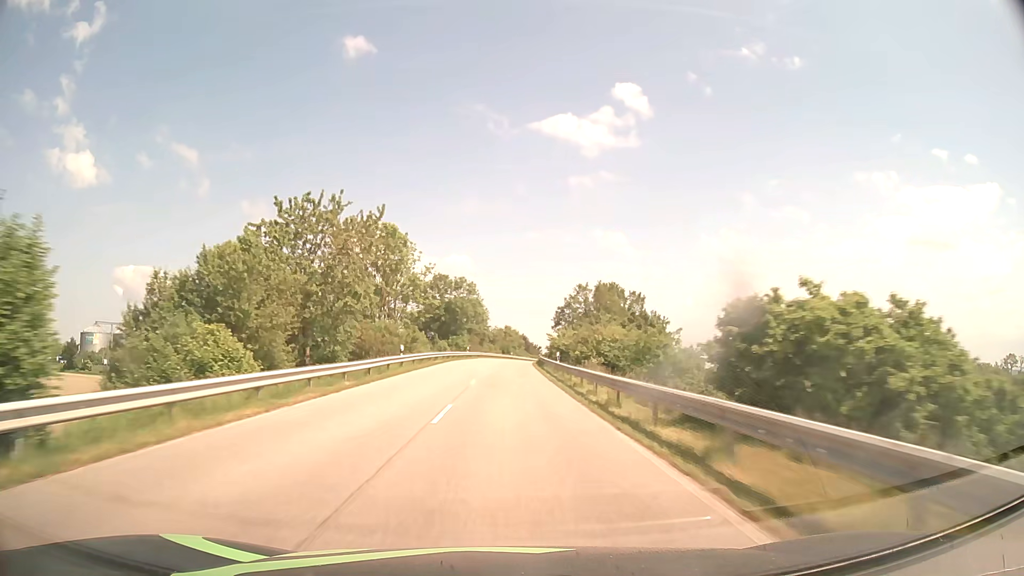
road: secondary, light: Day
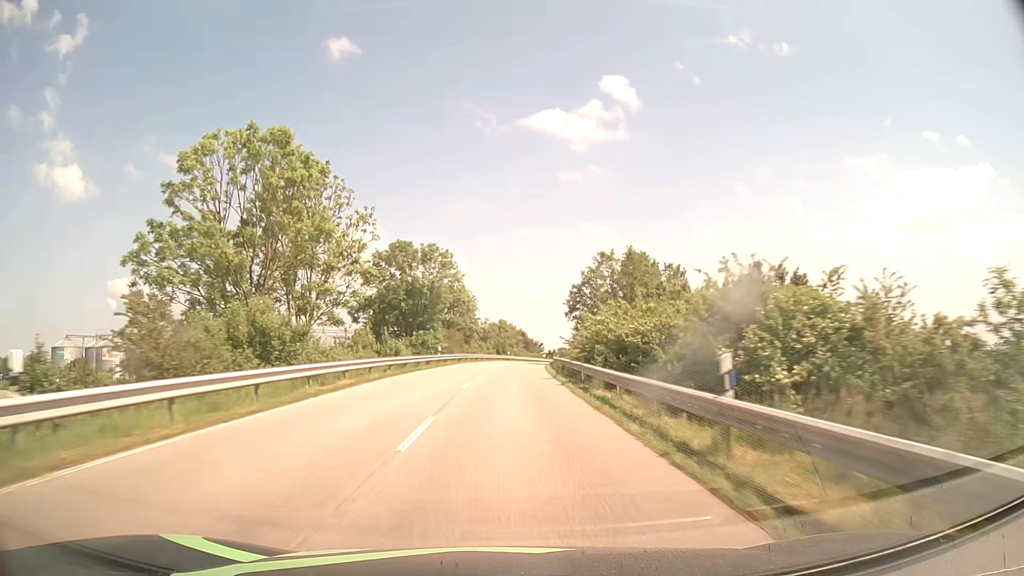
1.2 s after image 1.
(+0.2, +28.1) m; +1°
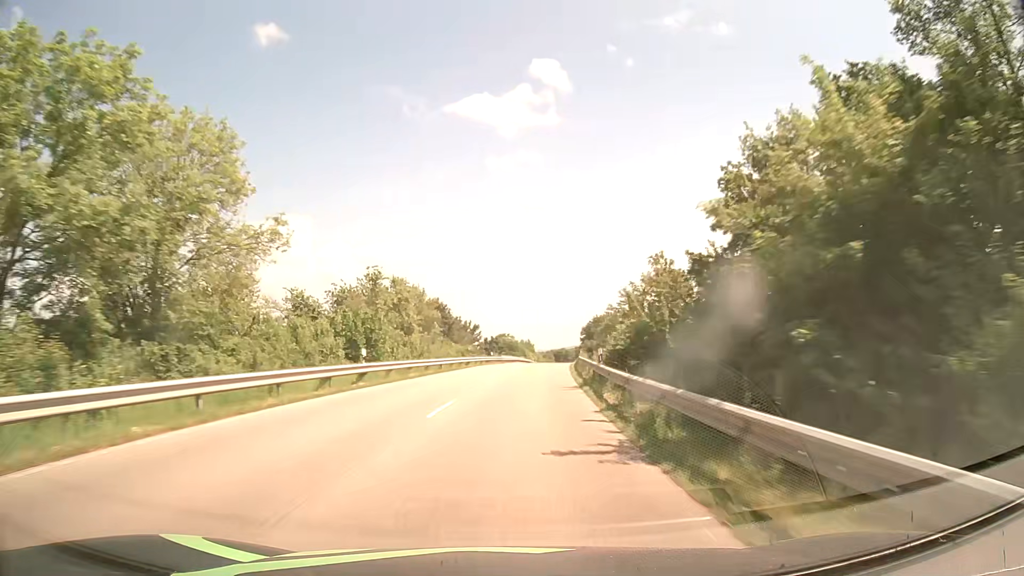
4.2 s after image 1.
(+2.7, +70.0) m; +6°
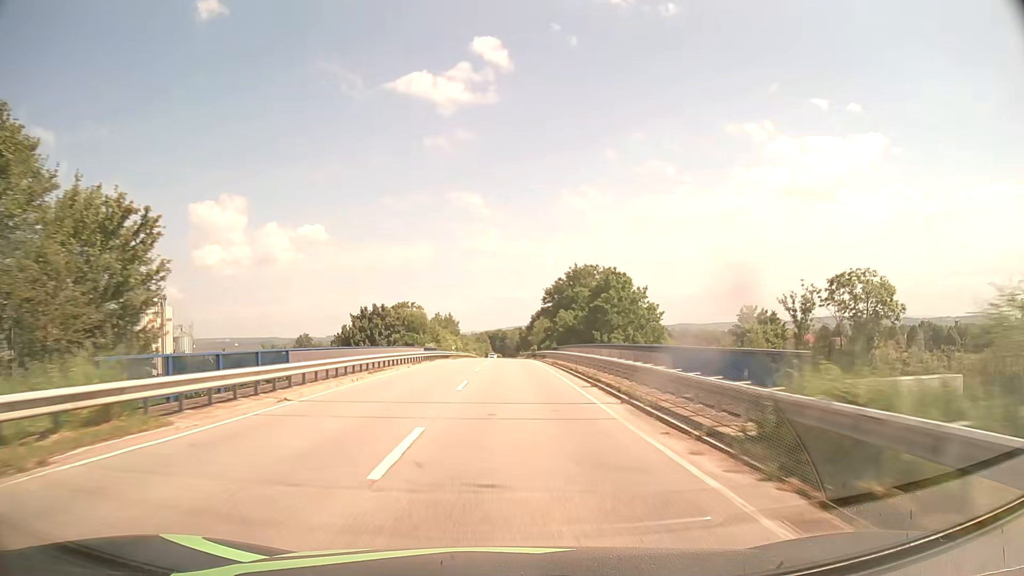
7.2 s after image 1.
(+4.4, +65.9) m; +6°
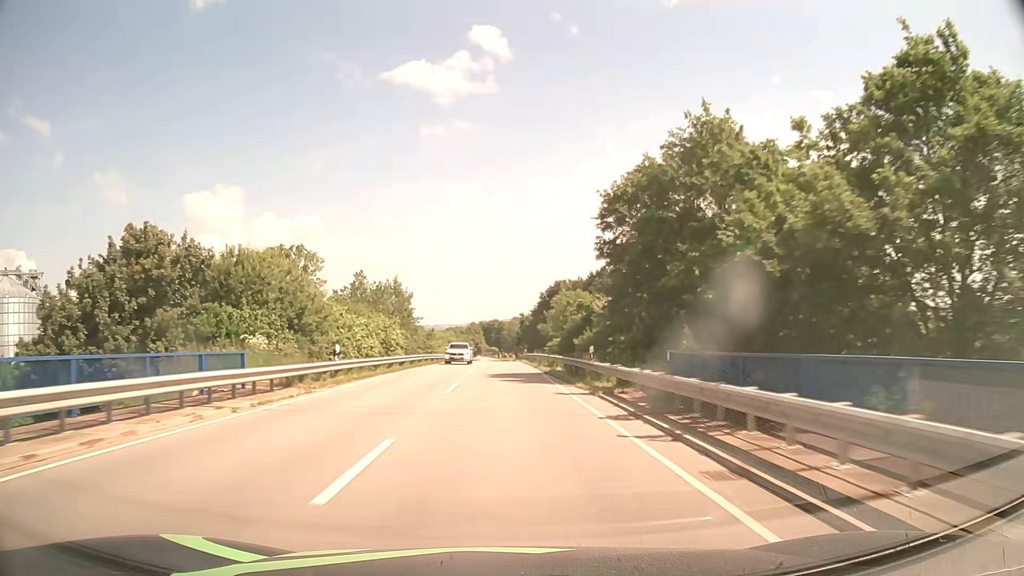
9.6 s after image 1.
(0.0, +48.7) m; 0°
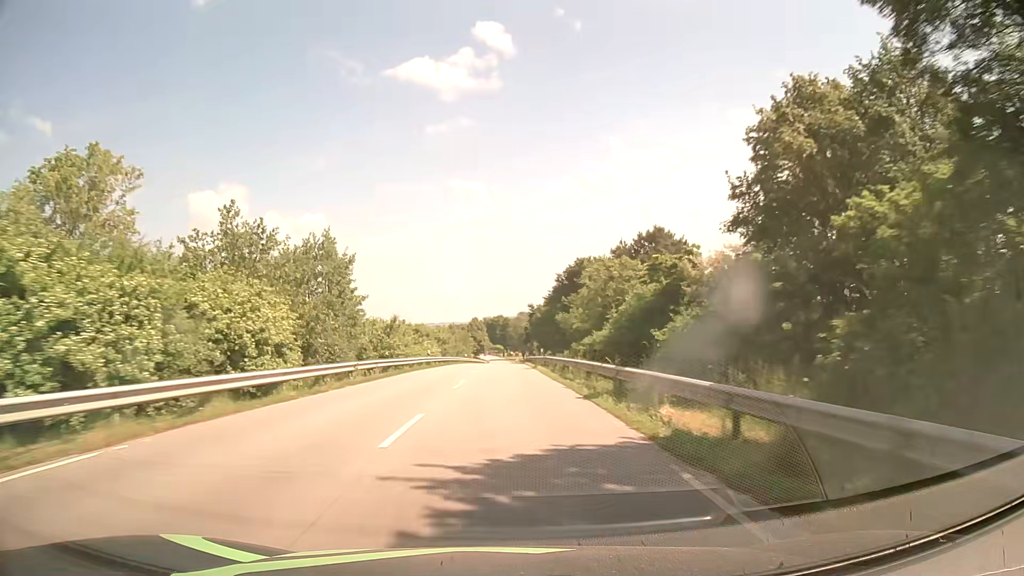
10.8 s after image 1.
(-0.1, +22.9) m; -1°
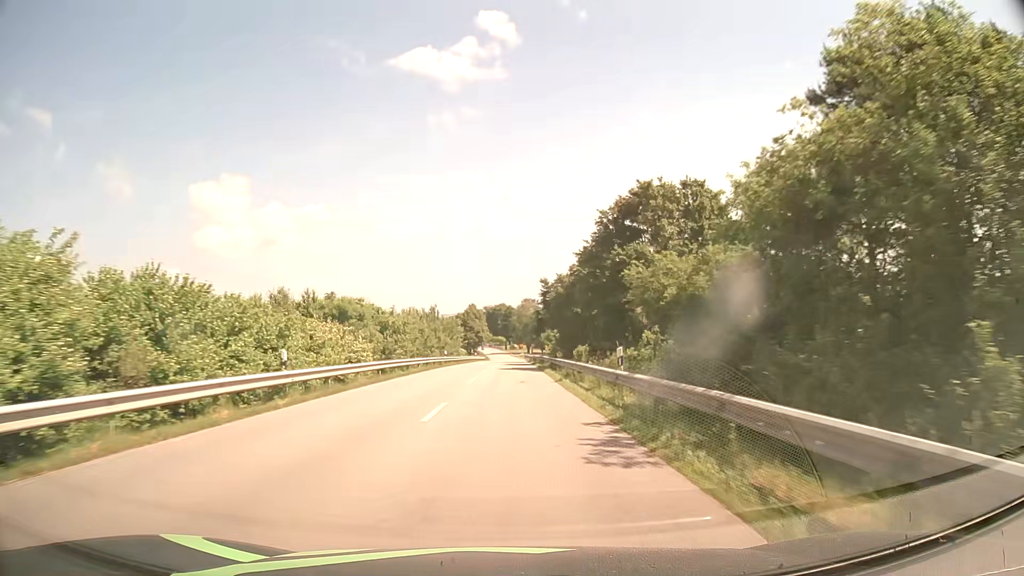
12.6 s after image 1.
(0.0, +32.5) m; 0°
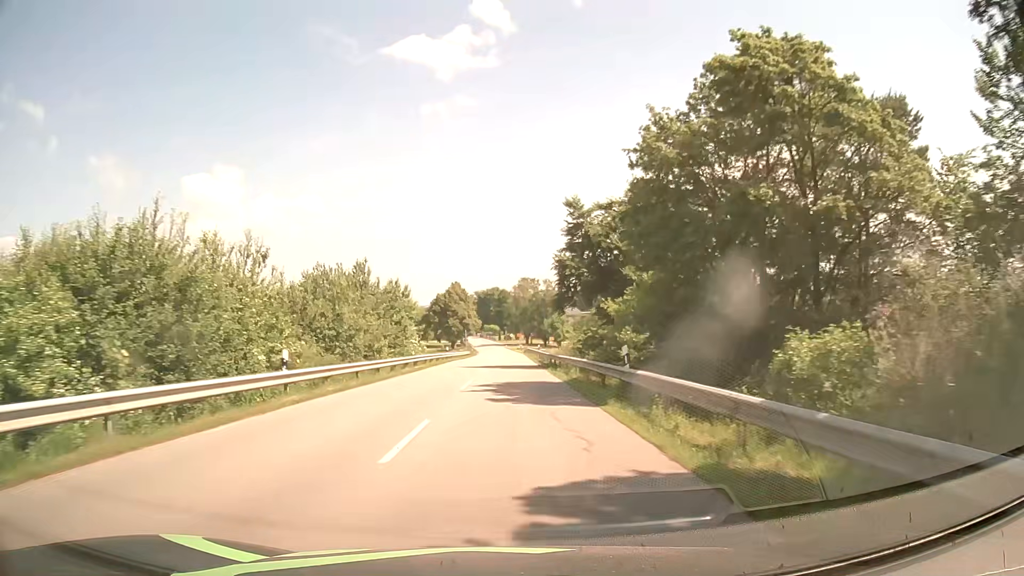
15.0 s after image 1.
(+0.2, +40.0) m; 0°
(0, +10) (0, +20) (0, +30) (0, +40) (0, +50) (0, +60) (0, +70) (0, +80) (0, +90) (0, +100) m
